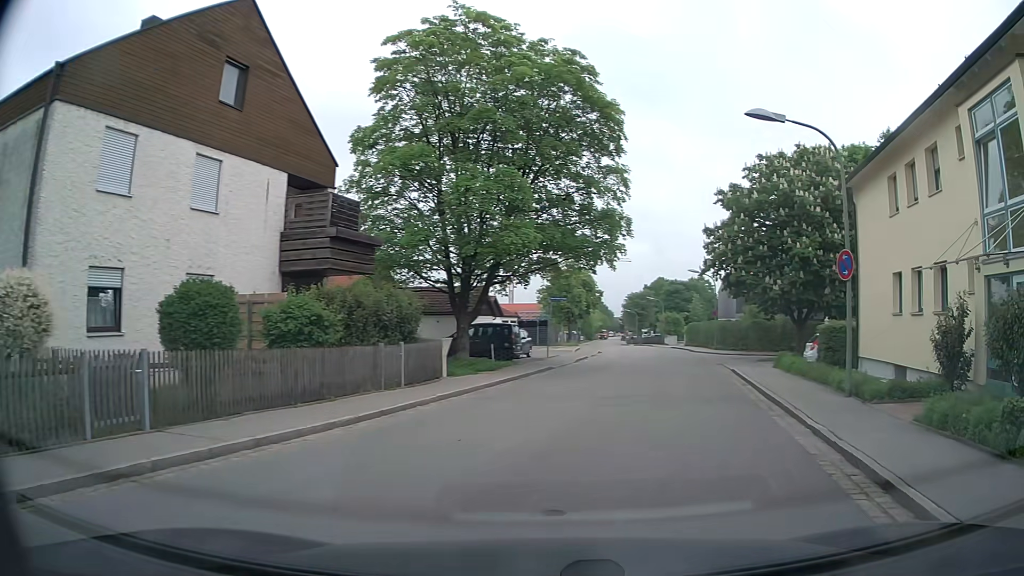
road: residential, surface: asphalt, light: Day
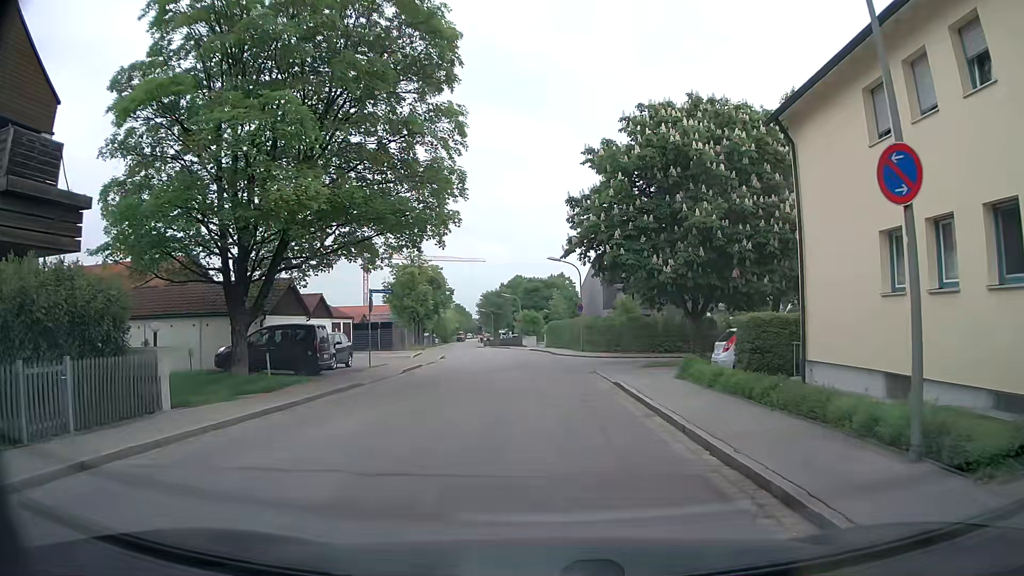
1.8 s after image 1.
(+1.1, +7.8) m; +11°
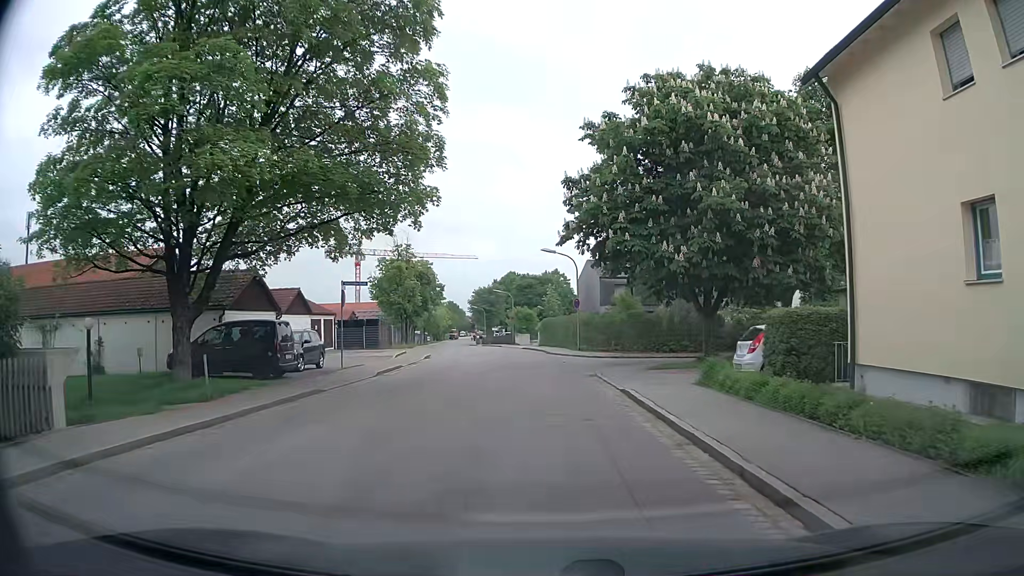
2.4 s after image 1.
(0.0, +3.1) m; +1°
(0, +10) (0, +20) (-1, +30) (-2, +40) (-3, +50) (-4, +60) (-6, +70) (-8, +79) (-10, +89) (-11, +99) m
